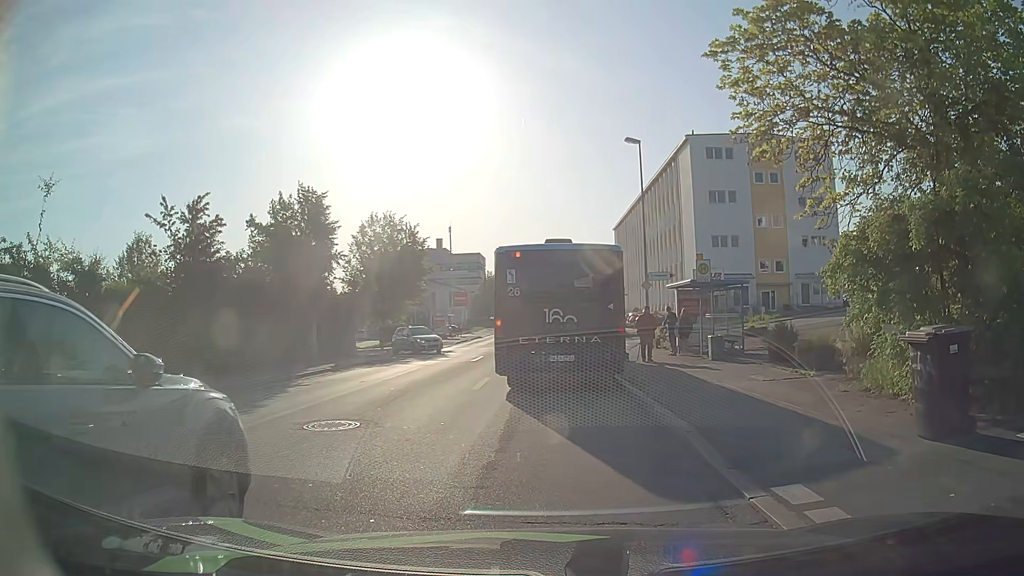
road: tertiary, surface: asphalt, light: Day
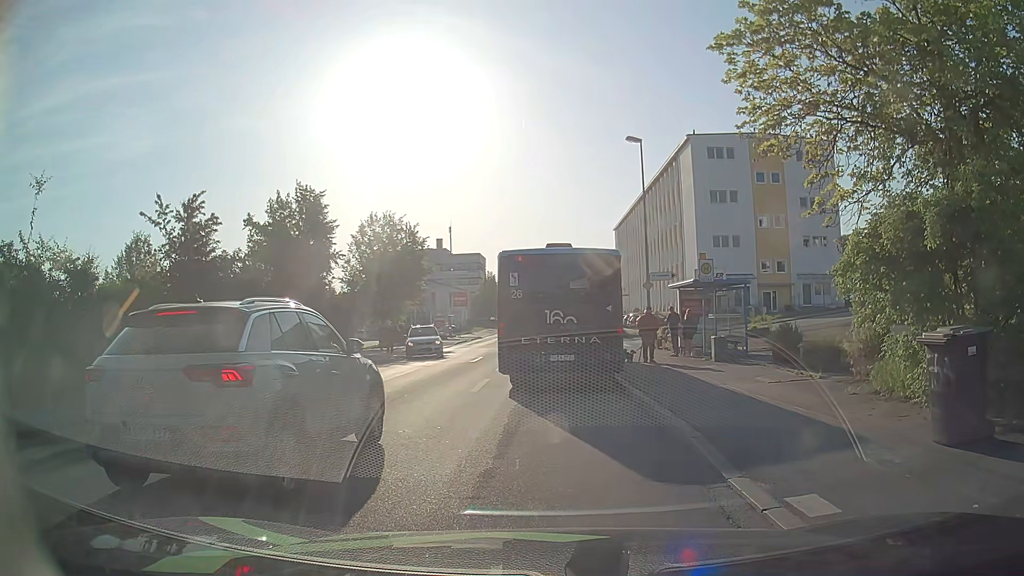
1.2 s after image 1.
(0.0, +0.3) m; 0°
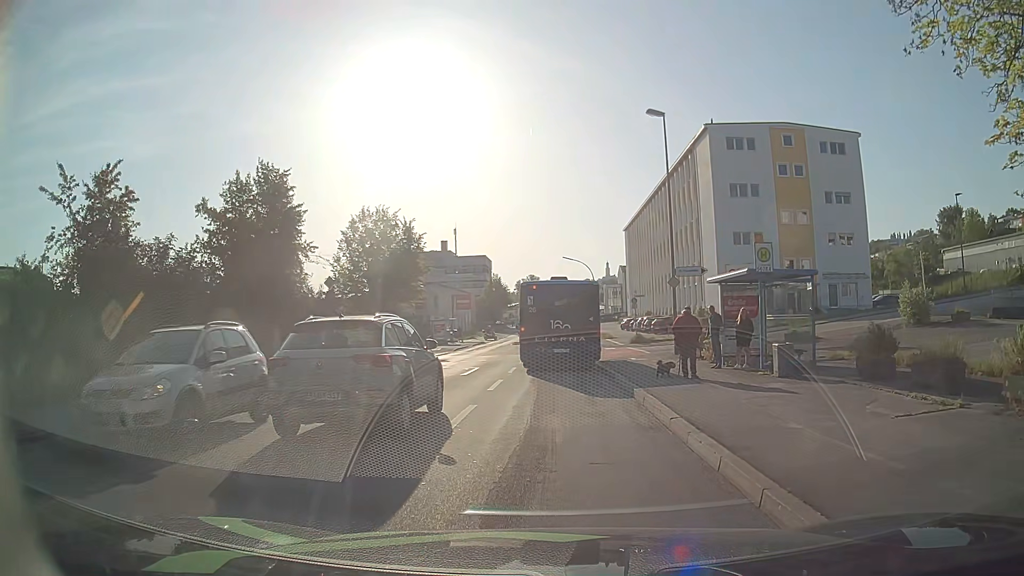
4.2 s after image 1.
(0.0, +5.1) m; 0°
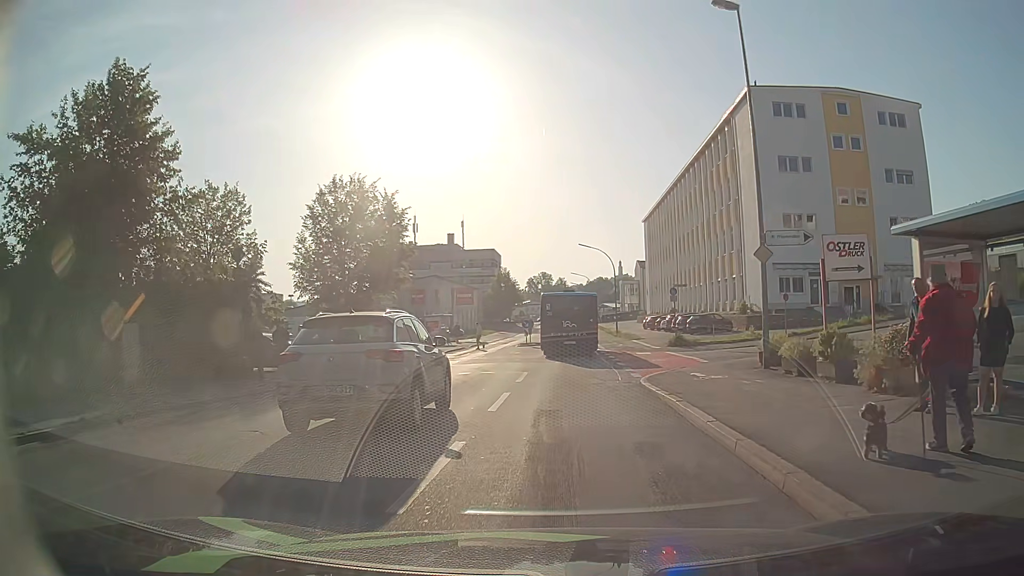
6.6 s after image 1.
(-0.2, +10.6) m; -2°
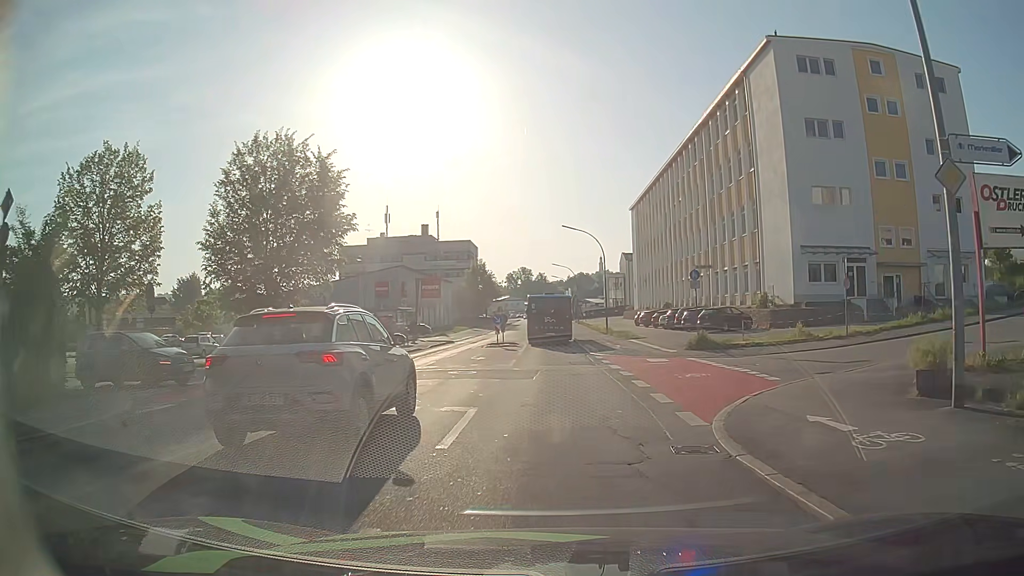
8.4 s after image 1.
(+0.1, +9.8) m; +1°
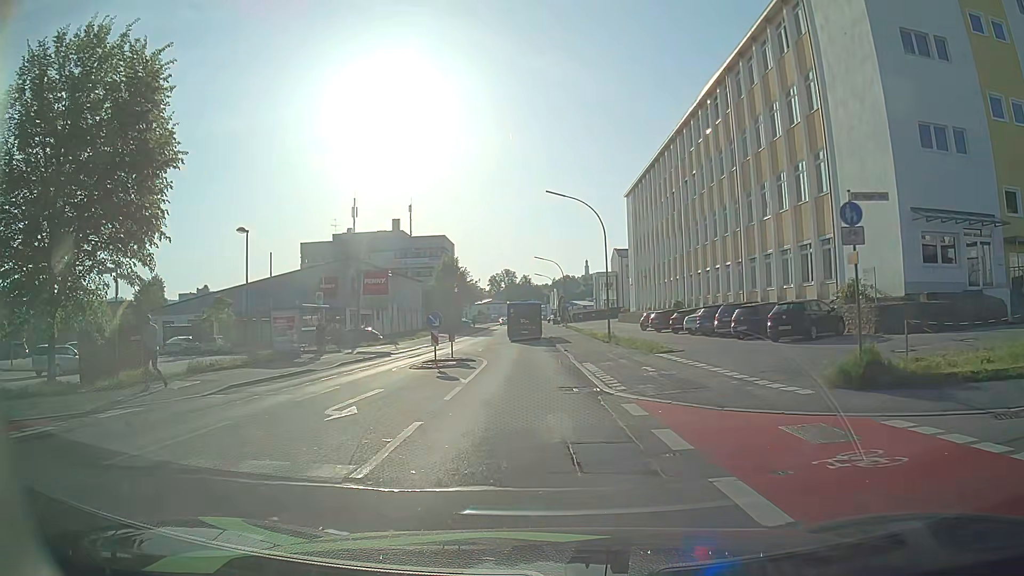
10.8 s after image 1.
(+0.4, +15.8) m; +2°
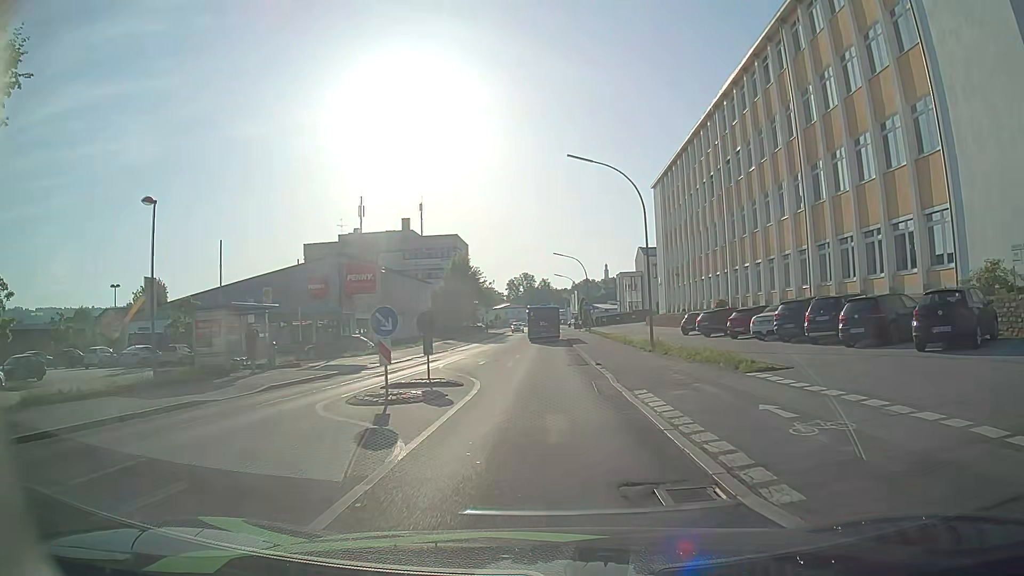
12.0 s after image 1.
(-0.2, +9.3) m; -1°
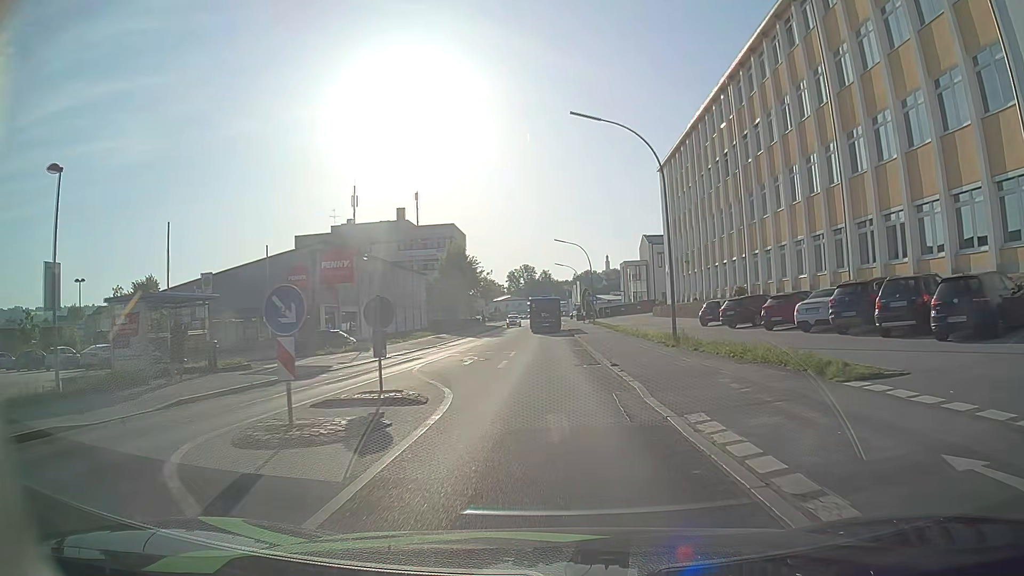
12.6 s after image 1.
(-0.1, +5.2) m; -1°
(0, +10) (0, +20) (0, +30) (0, +40) (0, +50) (0, +60) (0, +70) (0, +80) (0, +90) (0, +100) m
